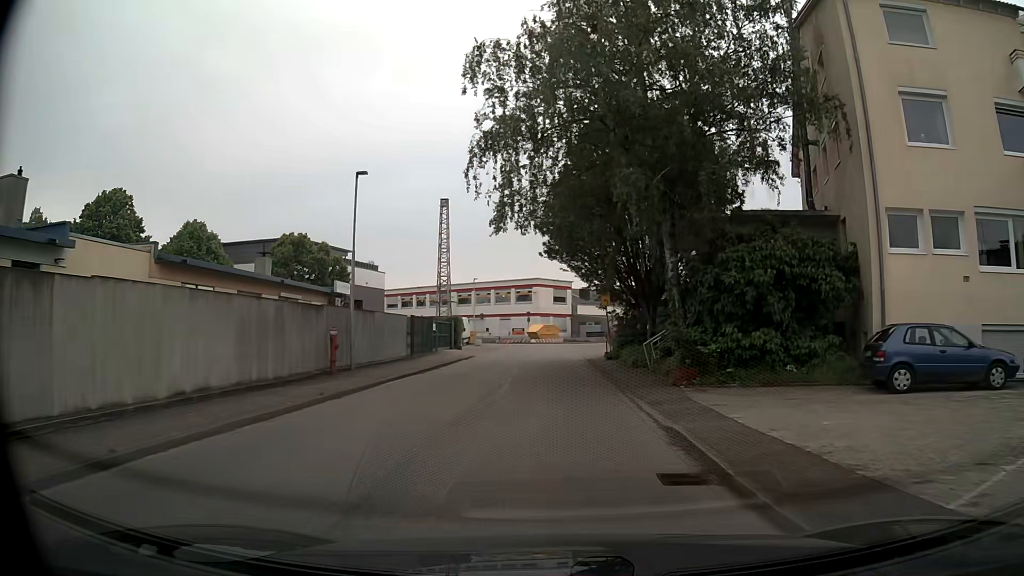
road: unclassified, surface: asphalt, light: Day
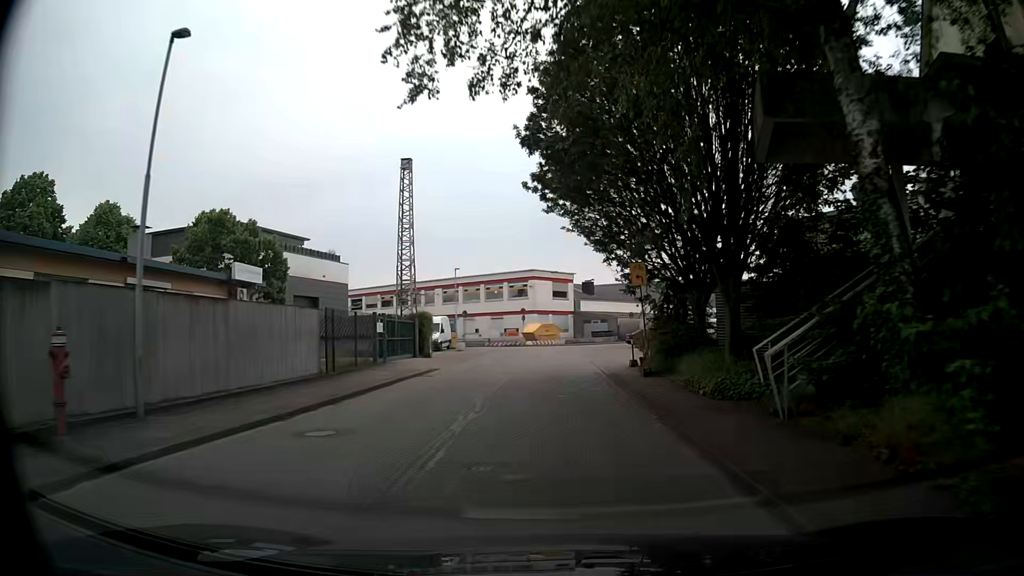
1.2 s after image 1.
(0.0, +12.0) m; 0°
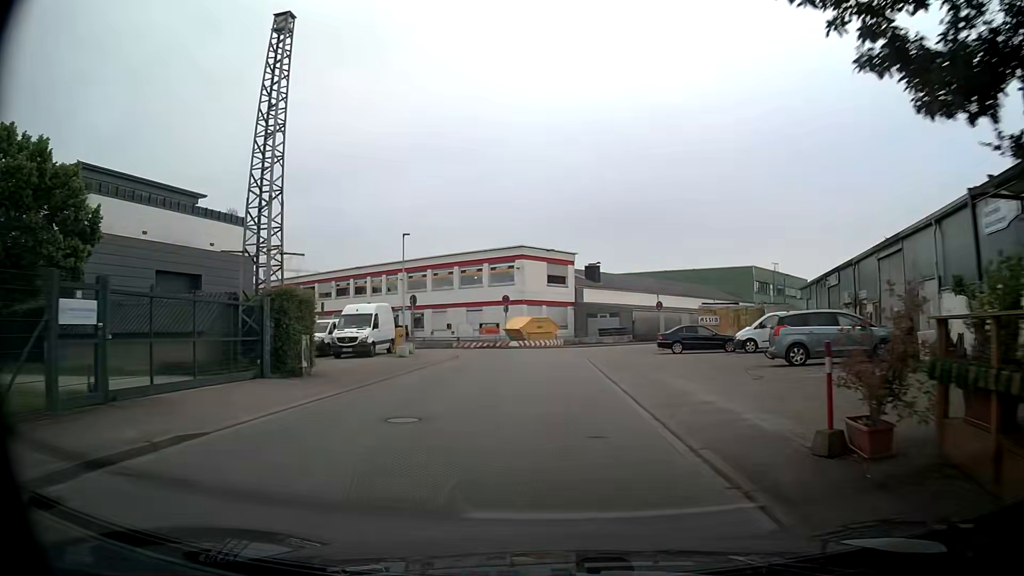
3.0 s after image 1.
(-0.1, +17.7) m; 0°
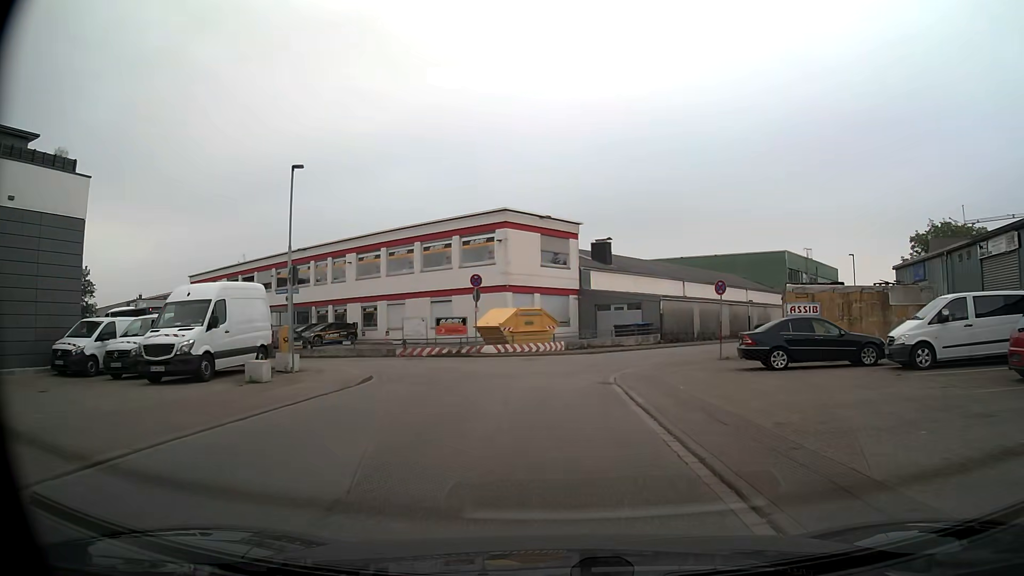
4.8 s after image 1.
(+0.1, +15.7) m; 0°
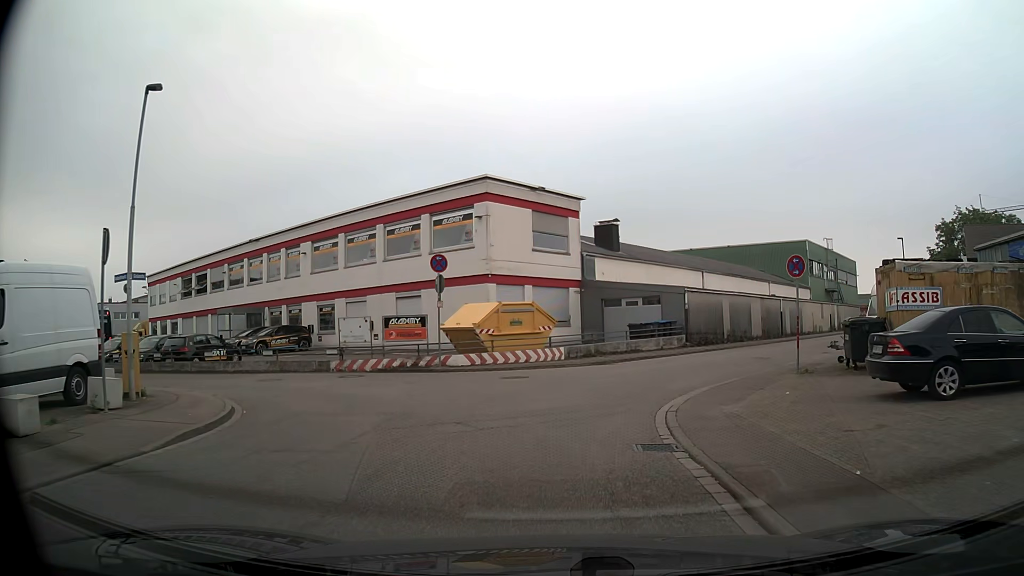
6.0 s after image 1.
(+0.1, +8.4) m; +1°
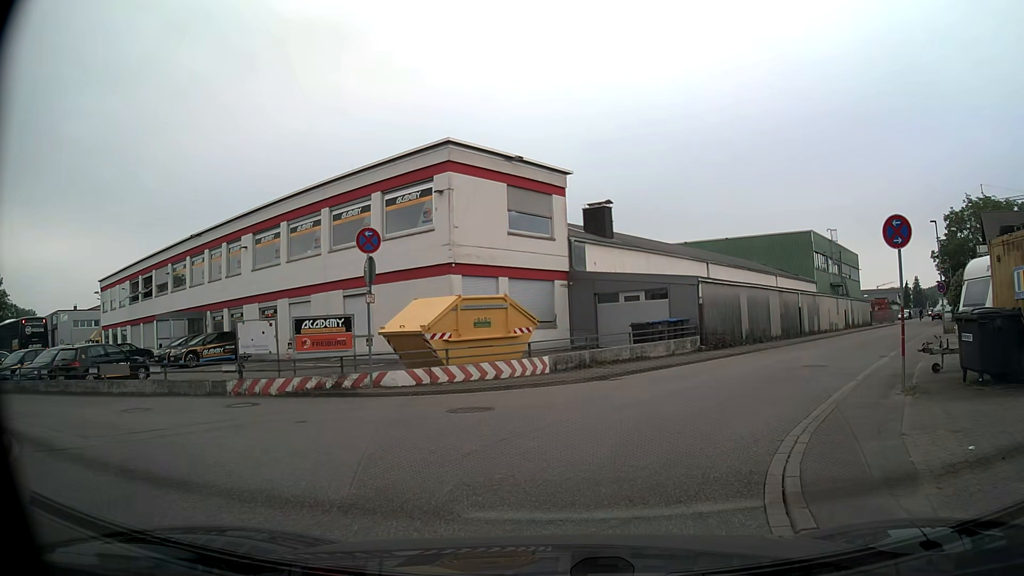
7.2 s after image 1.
(0.0, +6.0) m; +1°
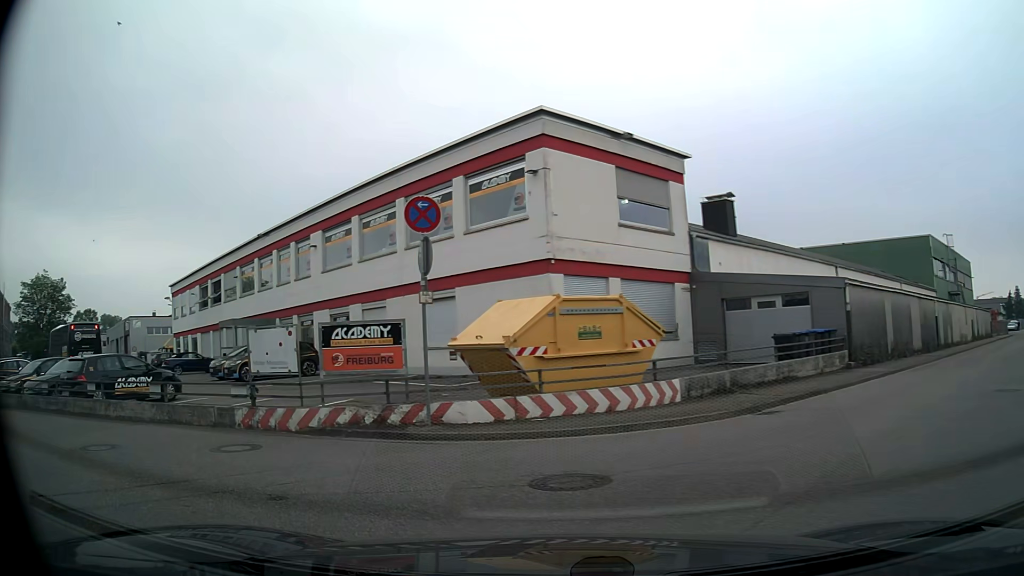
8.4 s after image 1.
(-0.2, +4.5) m; -11°
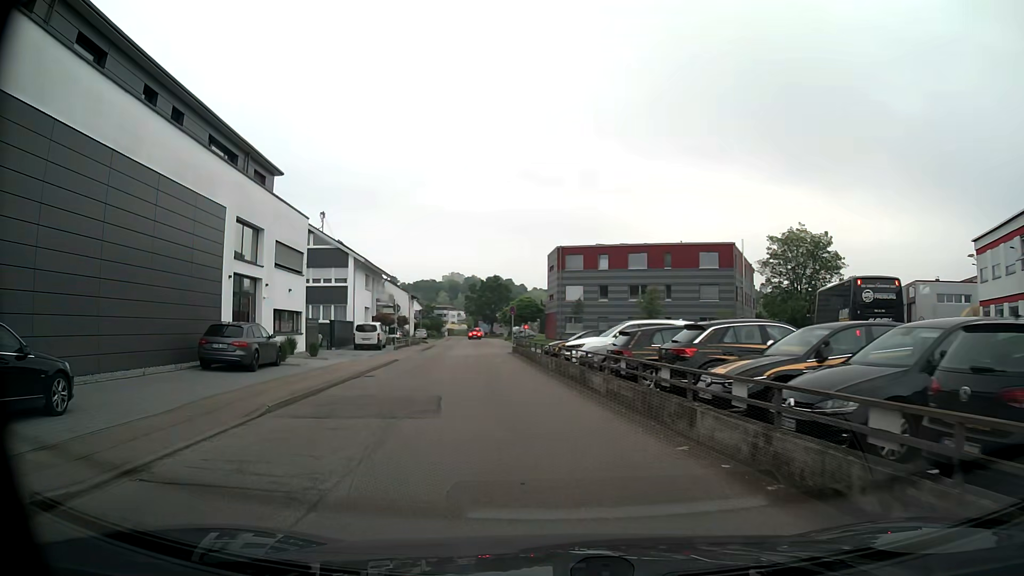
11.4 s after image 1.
(-8.7, +10.7) m; -65°
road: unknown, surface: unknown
